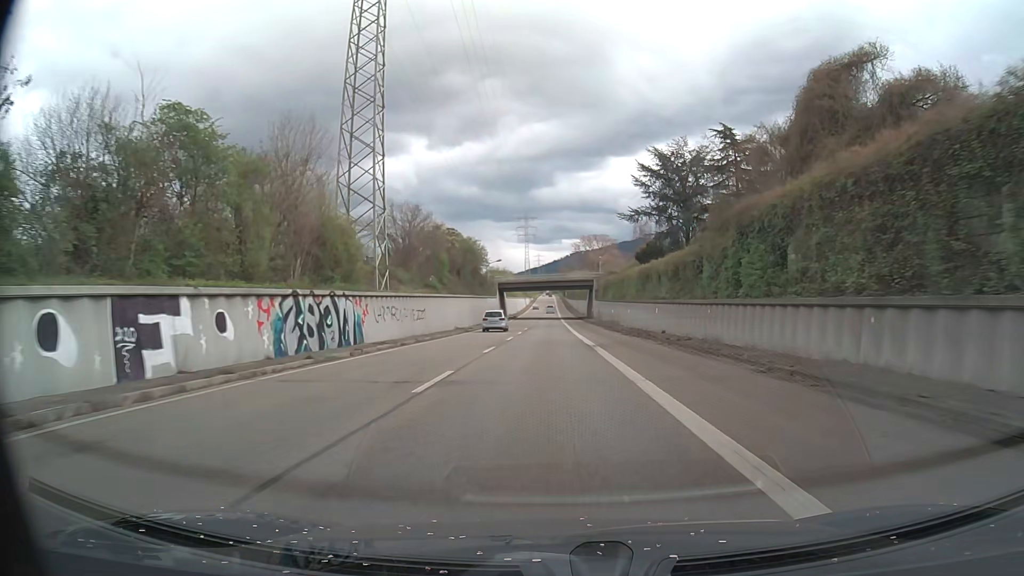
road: trunk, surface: asphalt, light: Day
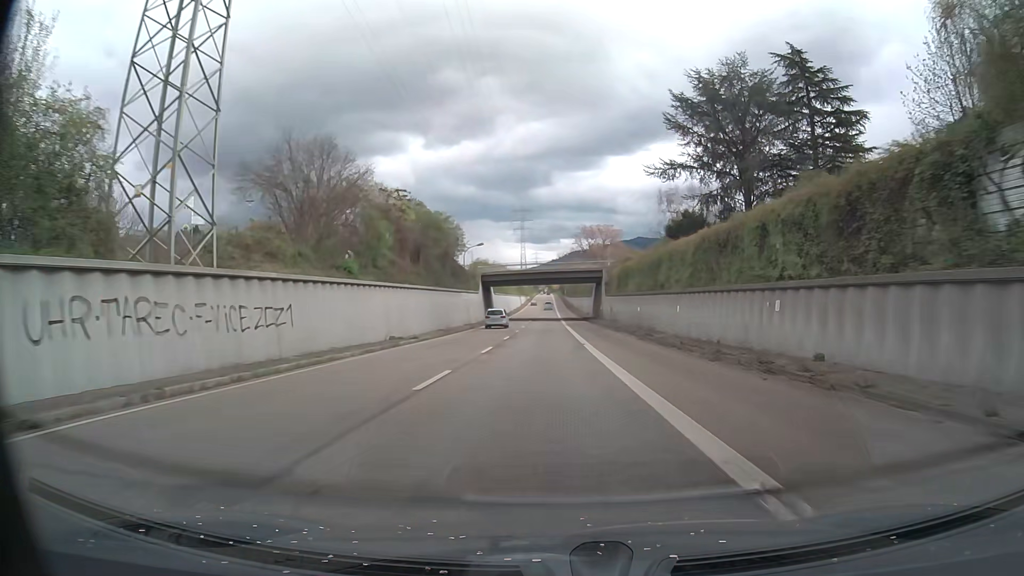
(0.0, +23.4) m; 0°
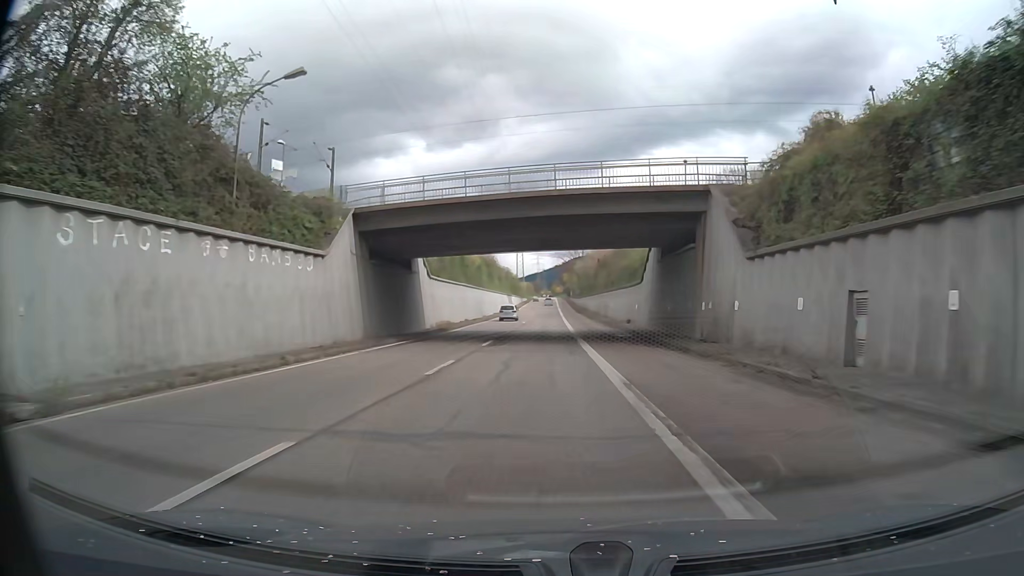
(-0.1, +57.7) m; 0°
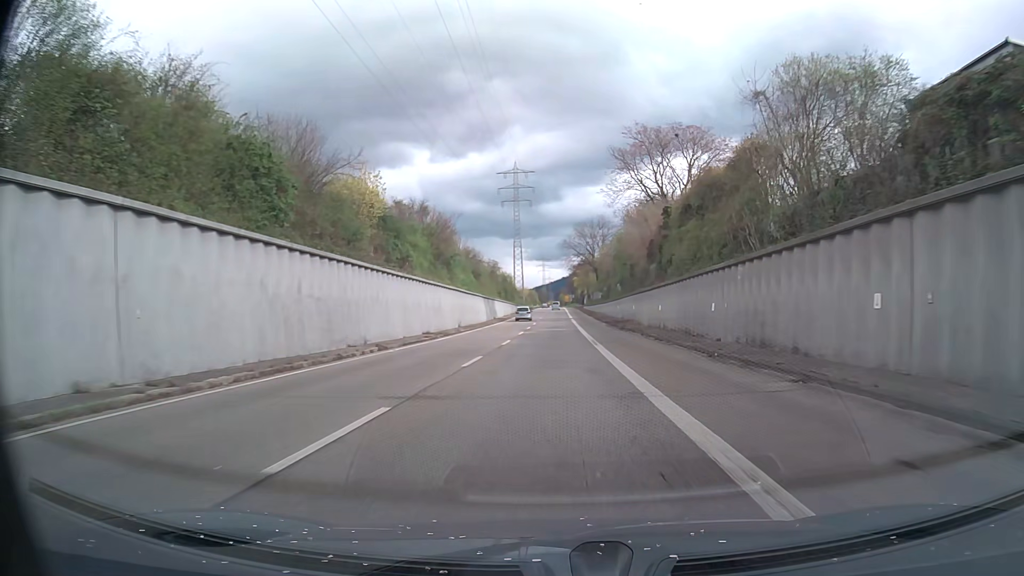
(-0.7, +57.1) m; -1°
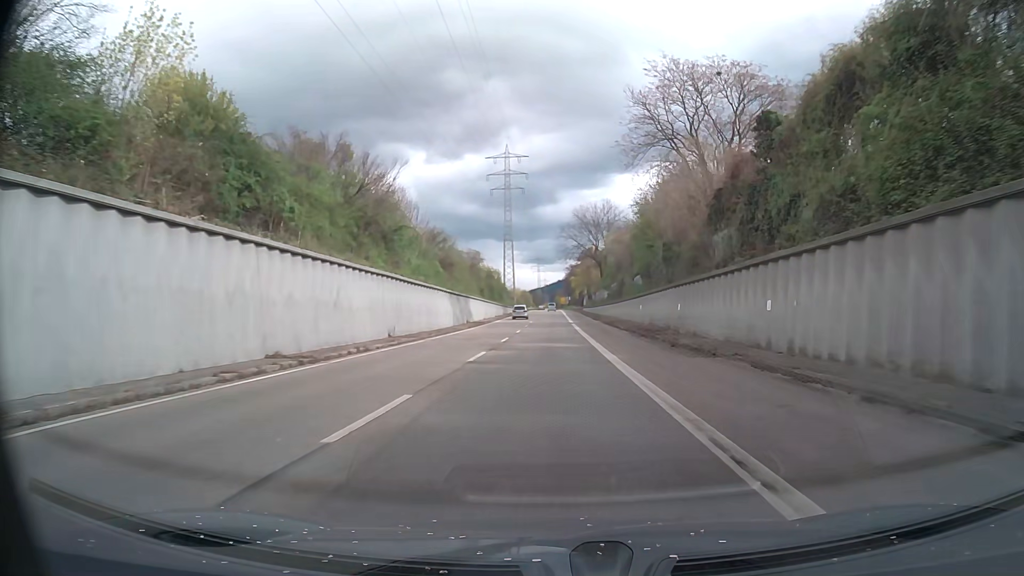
(+0.1, +22.8) m; 0°
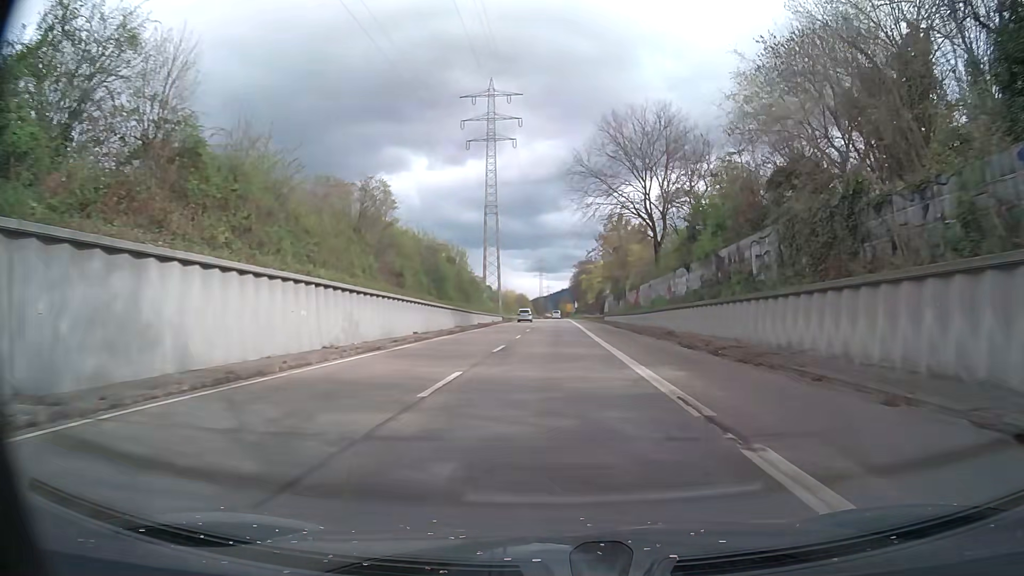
(0.0, +56.2) m; 0°
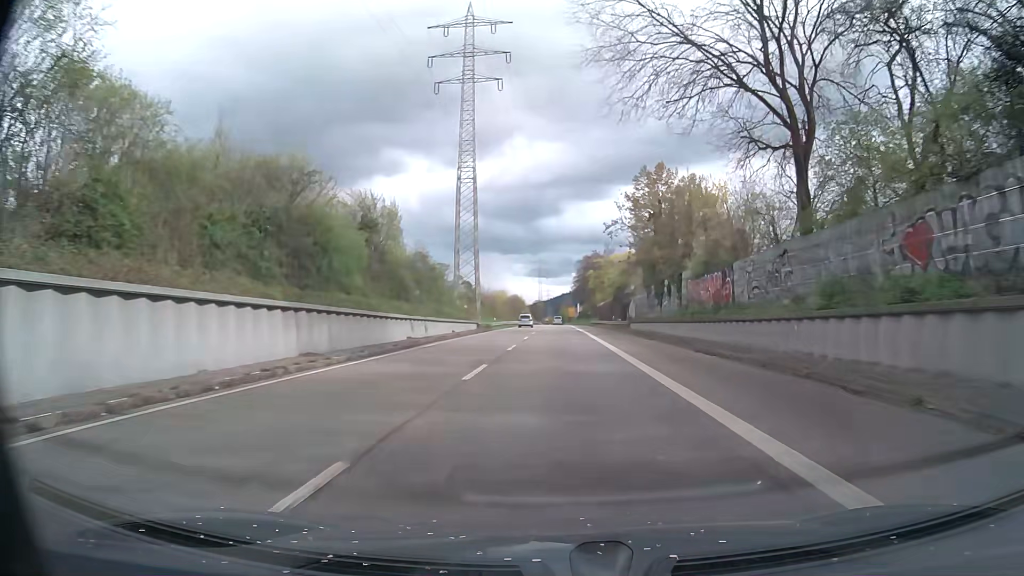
(0.0, +32.9) m; 0°
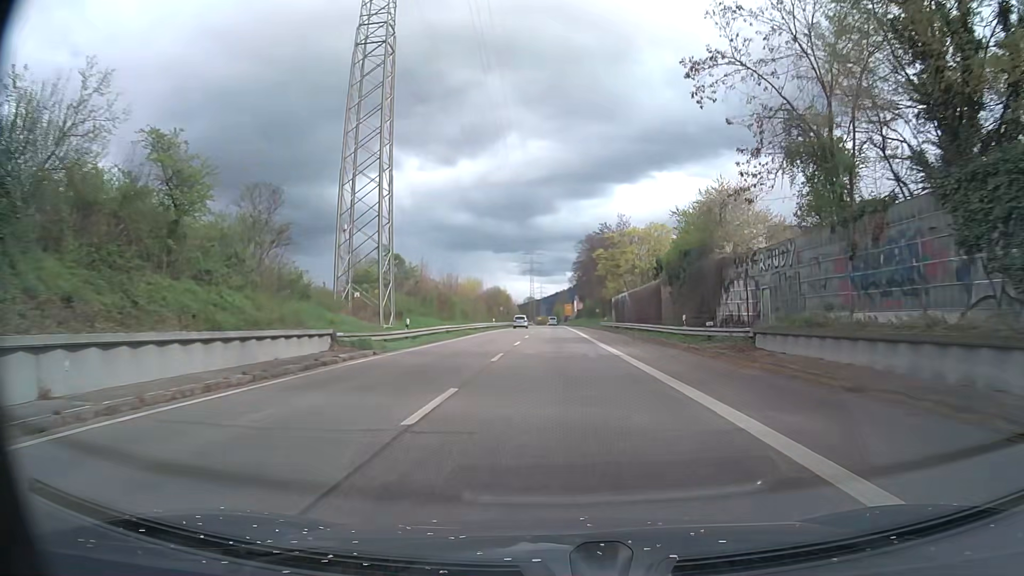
(+0.1, +41.8) m; 0°
(0, +10) (0, +20) (0, +30) (0, +40) (0, +50) (0, +60) (0, +70) (0, +80) (0, +90) (0, +100) m
